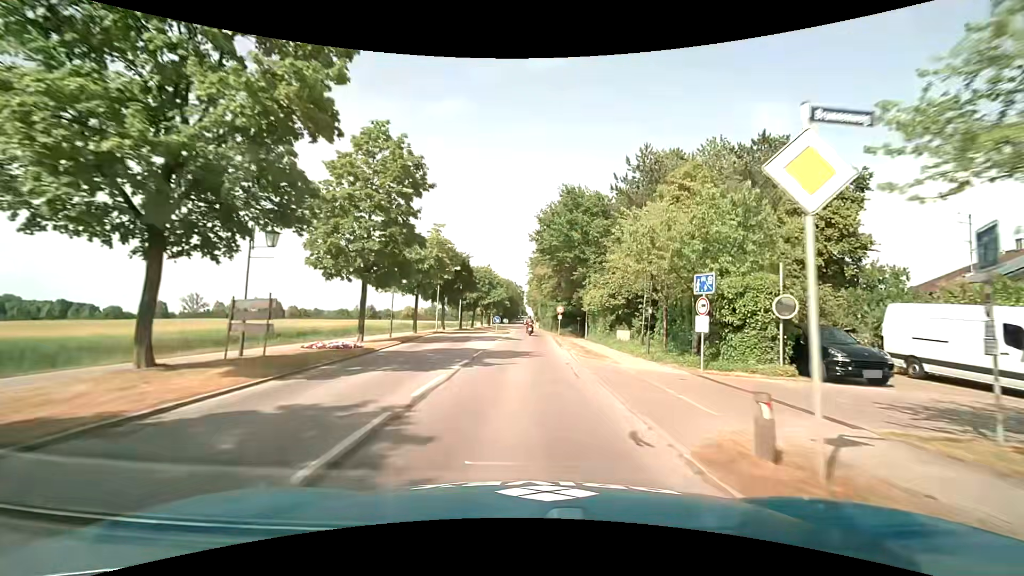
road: tertiary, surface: asphalt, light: Day
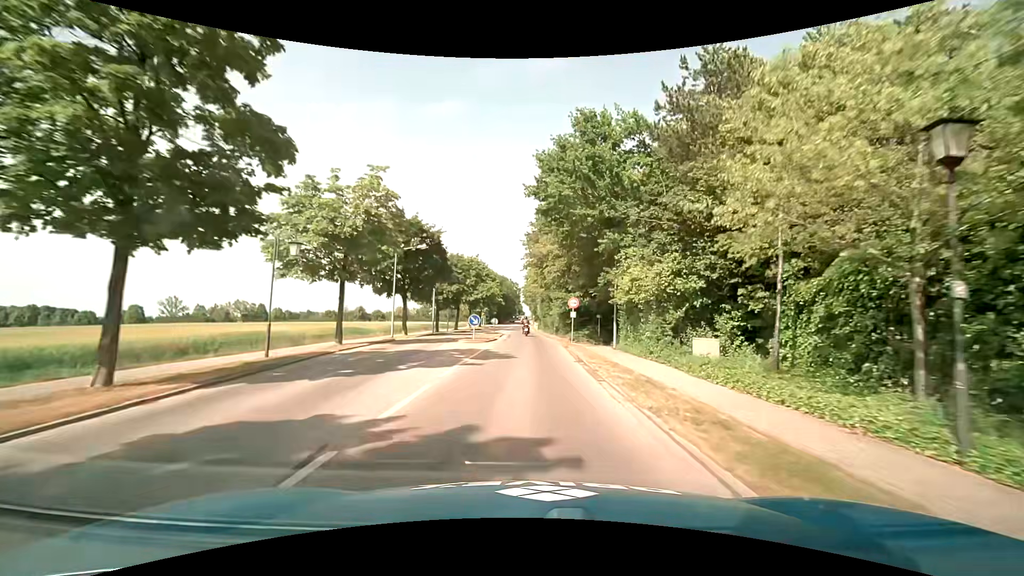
(0.0, +15.5) m; 0°
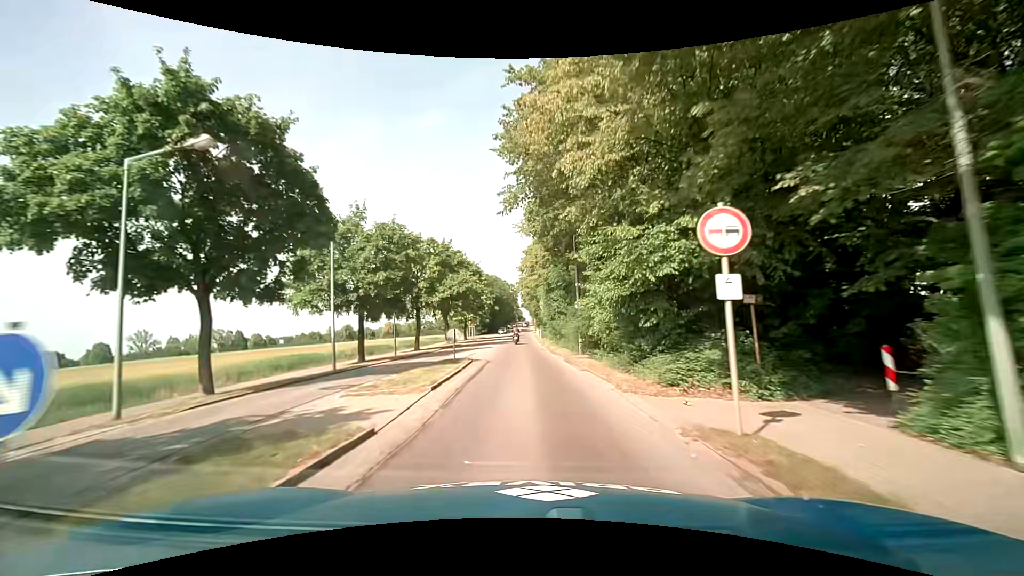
(+0.3, +23.2) m; +1°
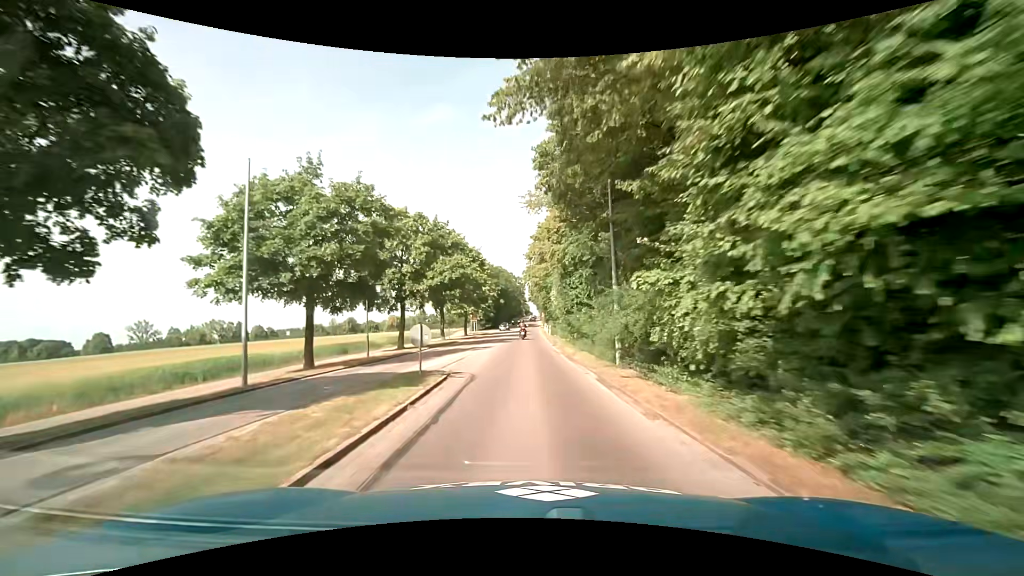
(-0.1, +7.7) m; -1°
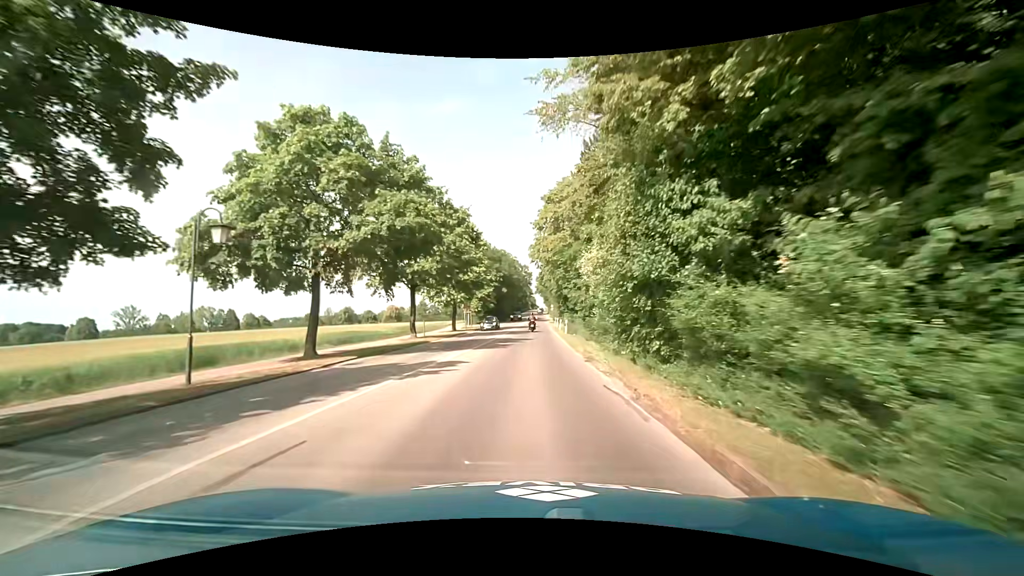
(-0.2, +15.5) m; -1°
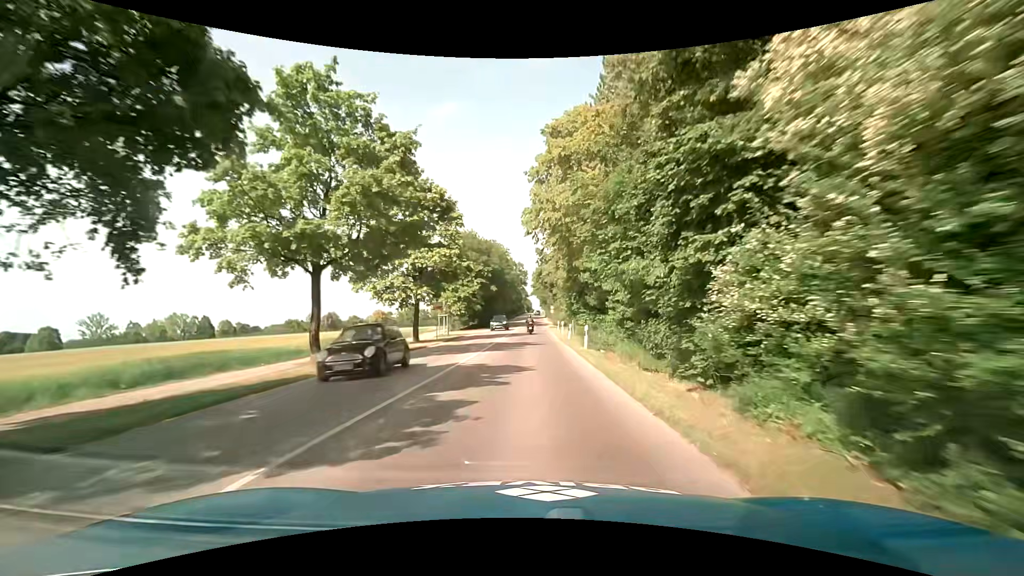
(+0.1, +15.7) m; 0°
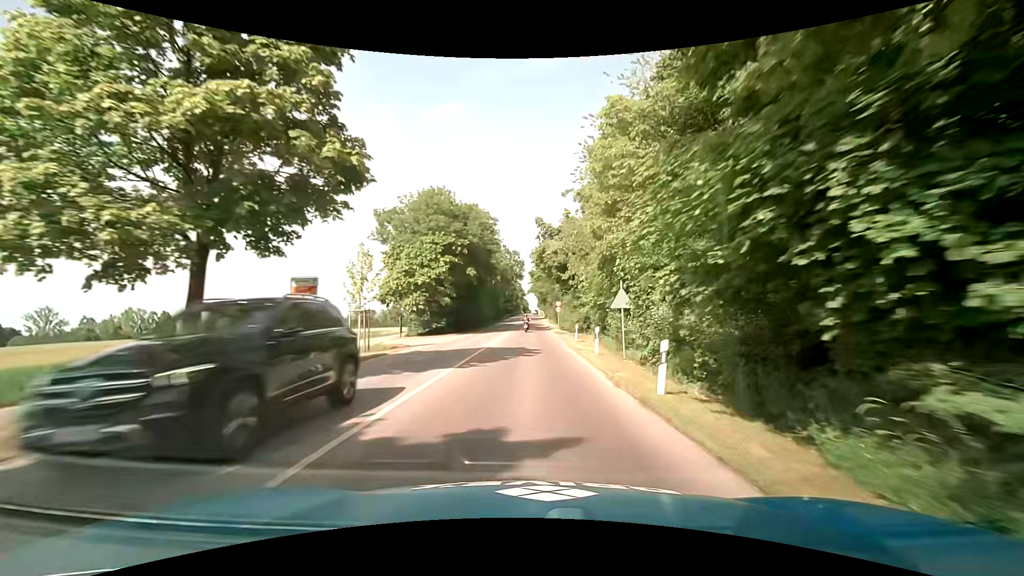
(+0.2, +23.8) m; 0°
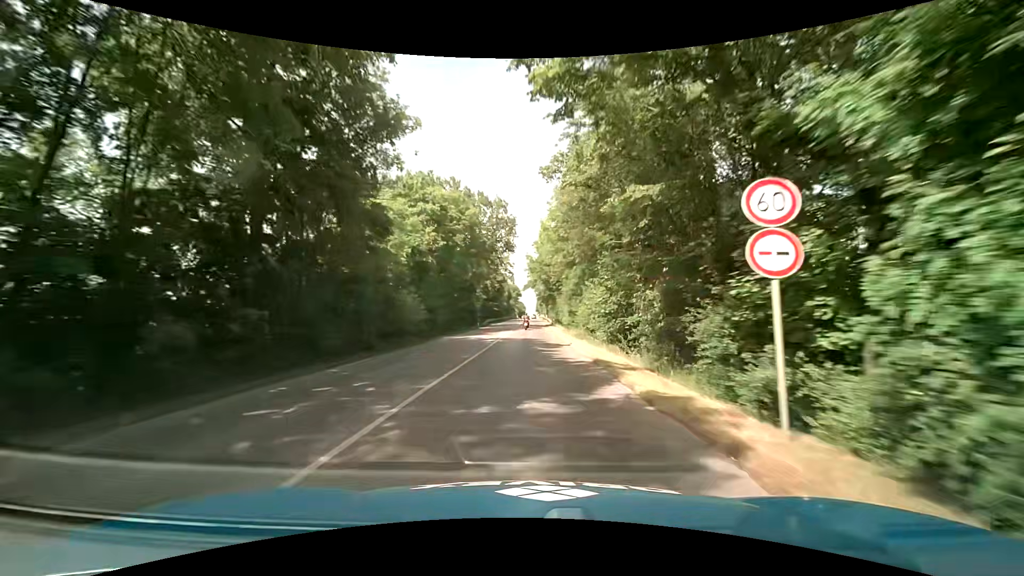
(+0.6, +48.1) m; +1°
(0, +10) (0, +20) (0, +30) (0, +40) (0, +50) (0, +60) (0, +70) (0, +80) (0, +90) (0, +100) m
